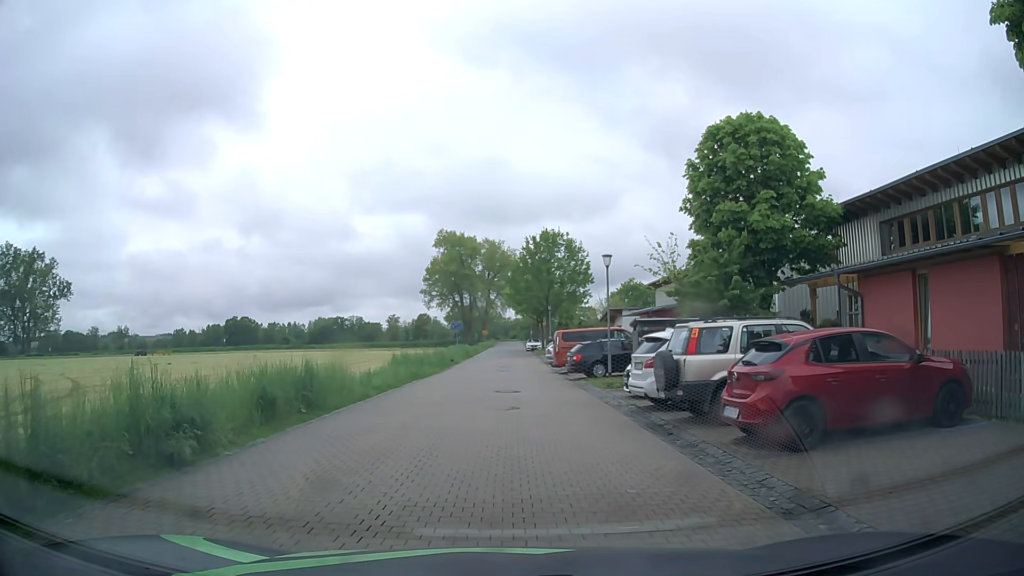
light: Day
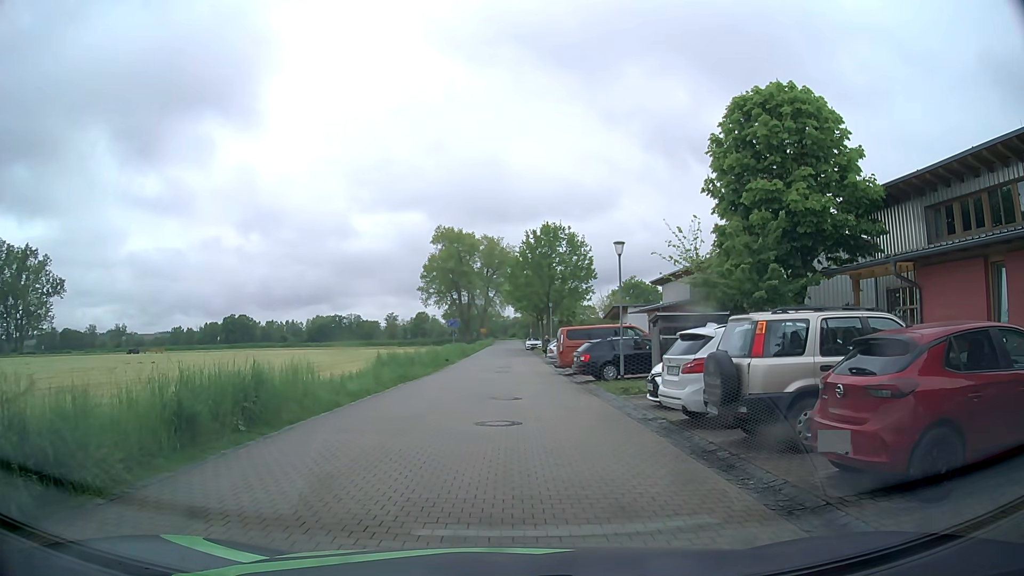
(0.0, +3.0) m; 0°
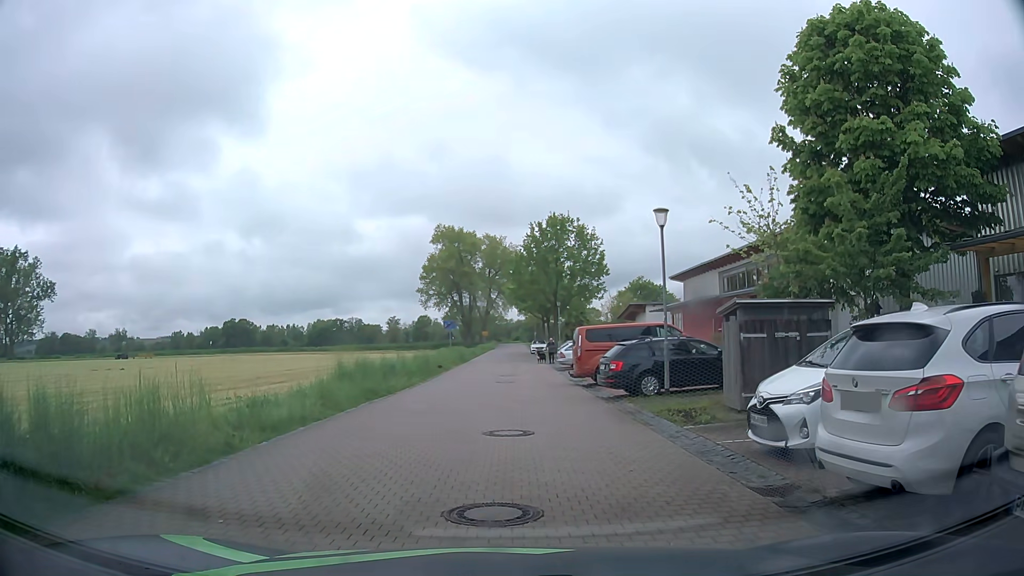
(0.0, +6.0) m; +1°
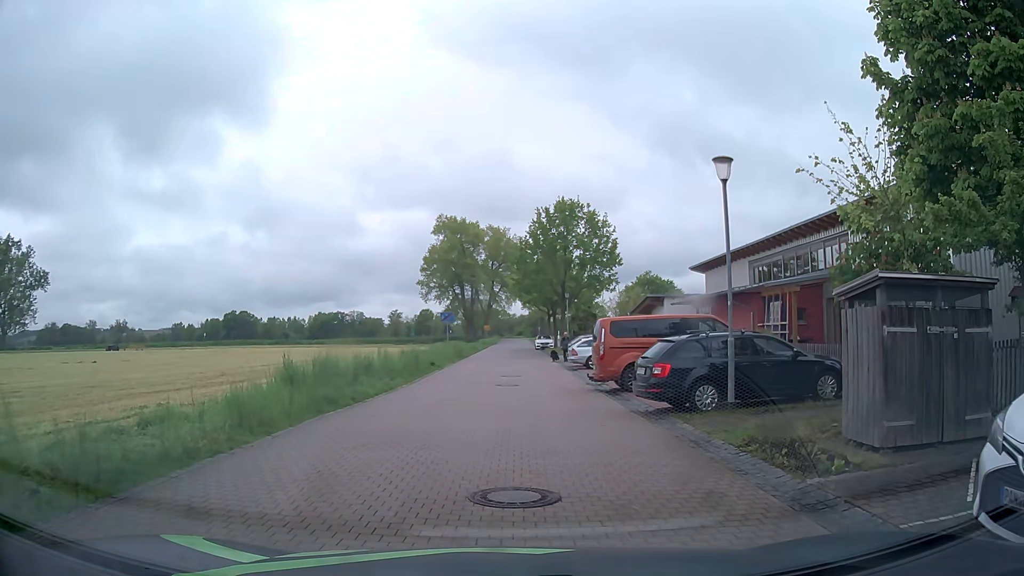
(-0.1, +4.6) m; -1°
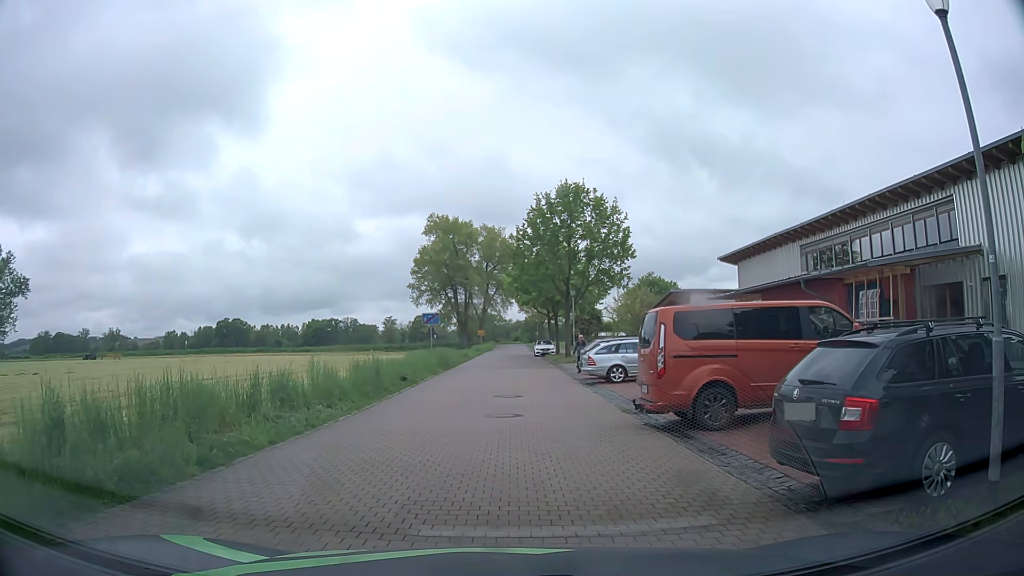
(+0.1, +7.3) m; 0°
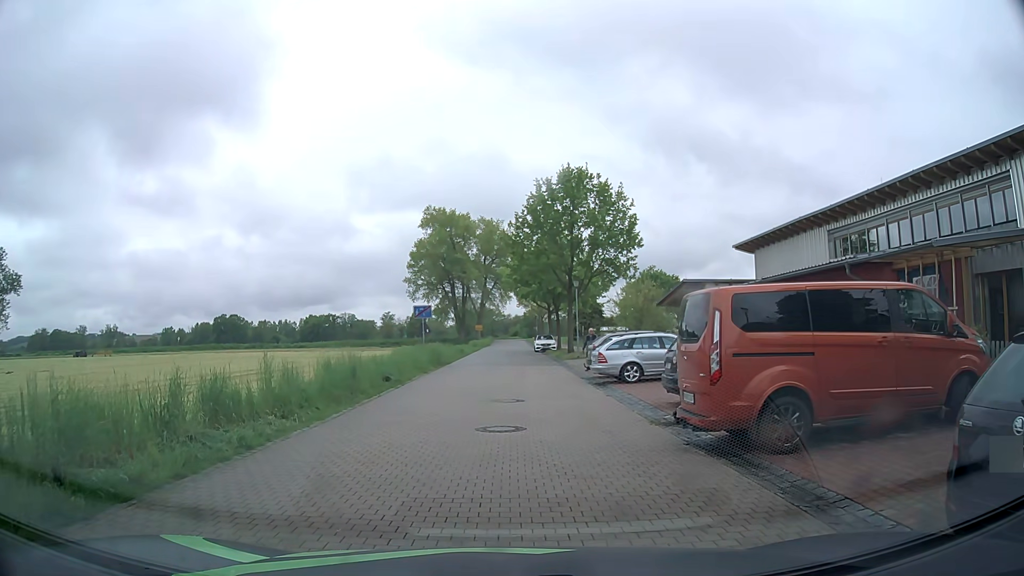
(+0.1, +2.9) m; +2°
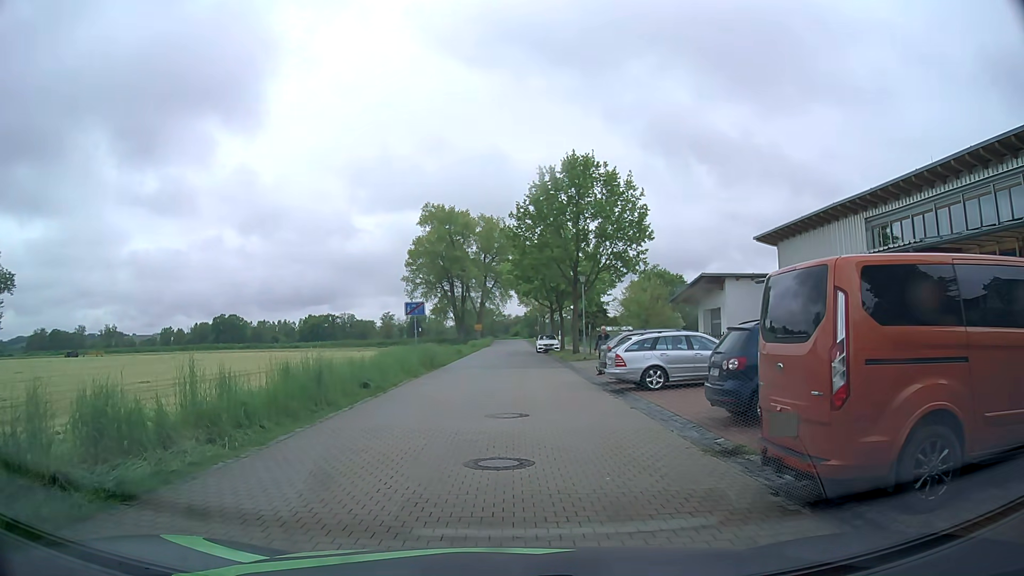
(-0.1, +3.1) m; -2°
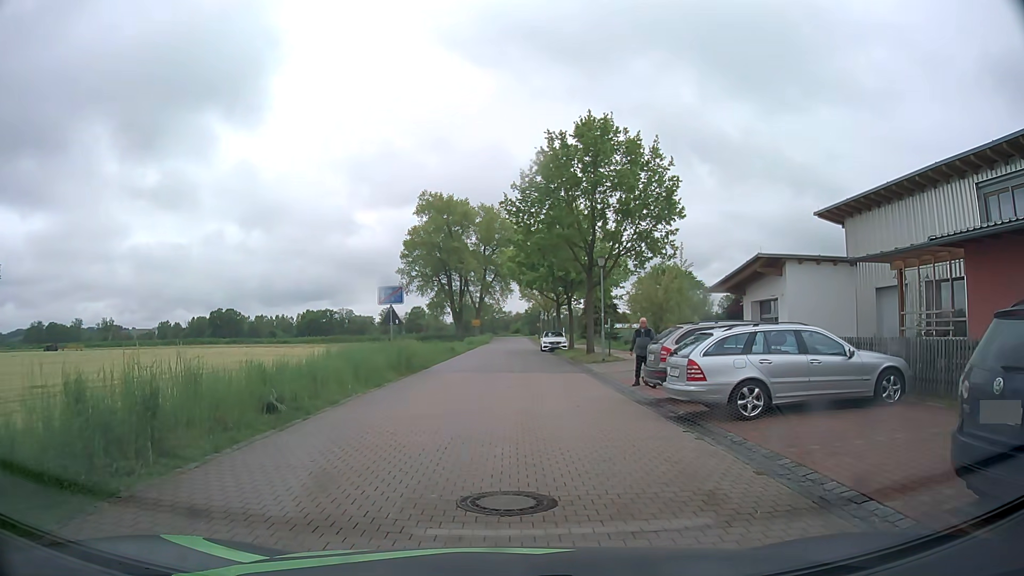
(0.0, +6.8) m; +1°
(0, +10) (0, +20) (0, +30) (0, +40) (0, +50) (0, +60) (0, +70) (+1, +80) (+1, +90) (+1, +100) m
